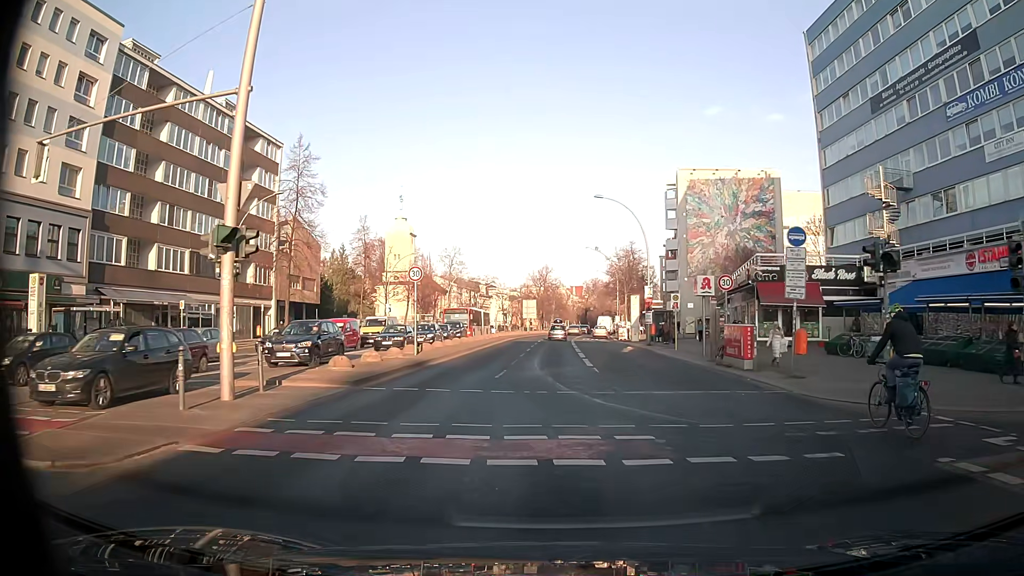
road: primary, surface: asphalt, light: Day
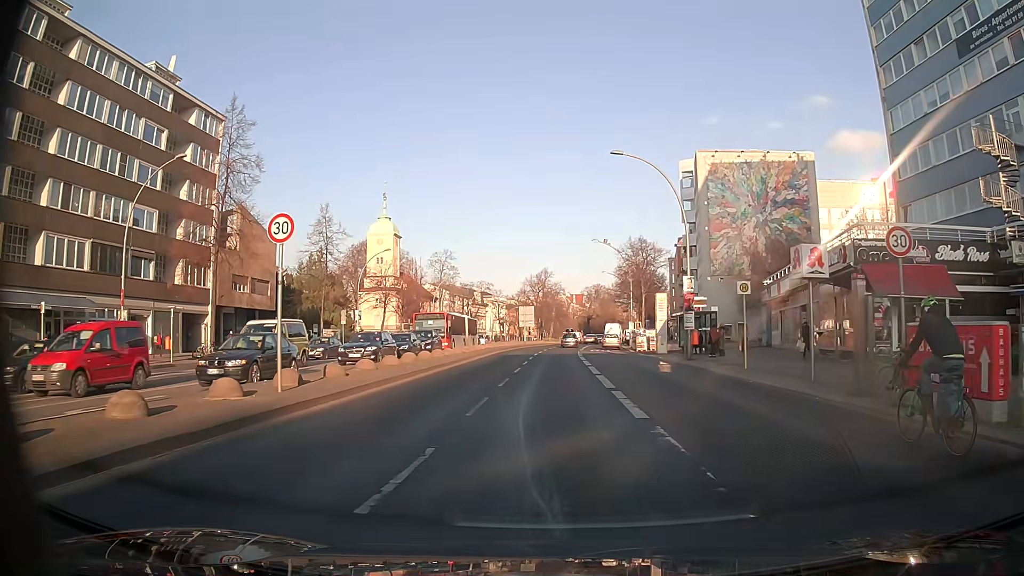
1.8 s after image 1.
(+0.1, +13.5) m; 0°
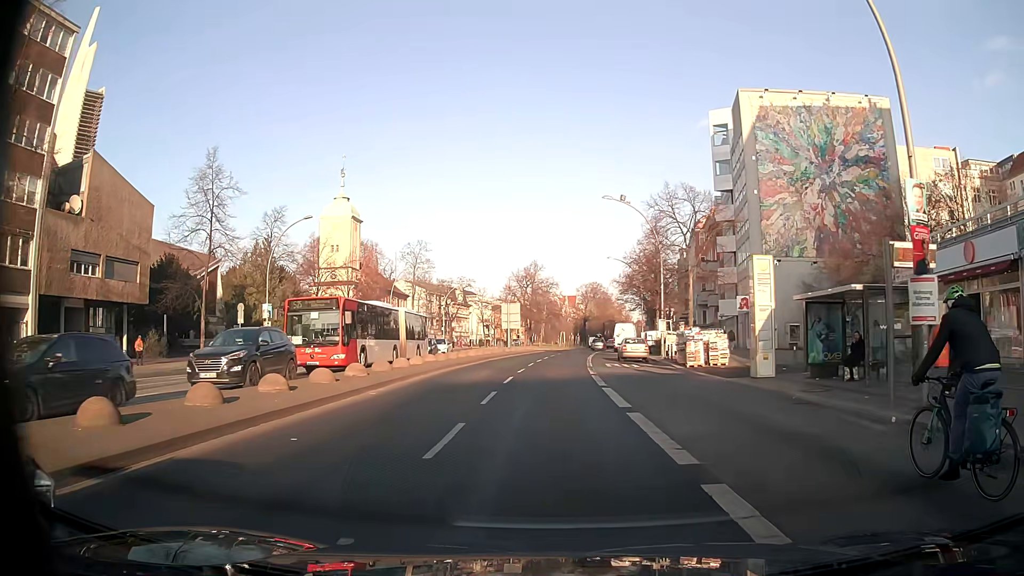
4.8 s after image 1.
(+0.3, +22.0) m; +1°
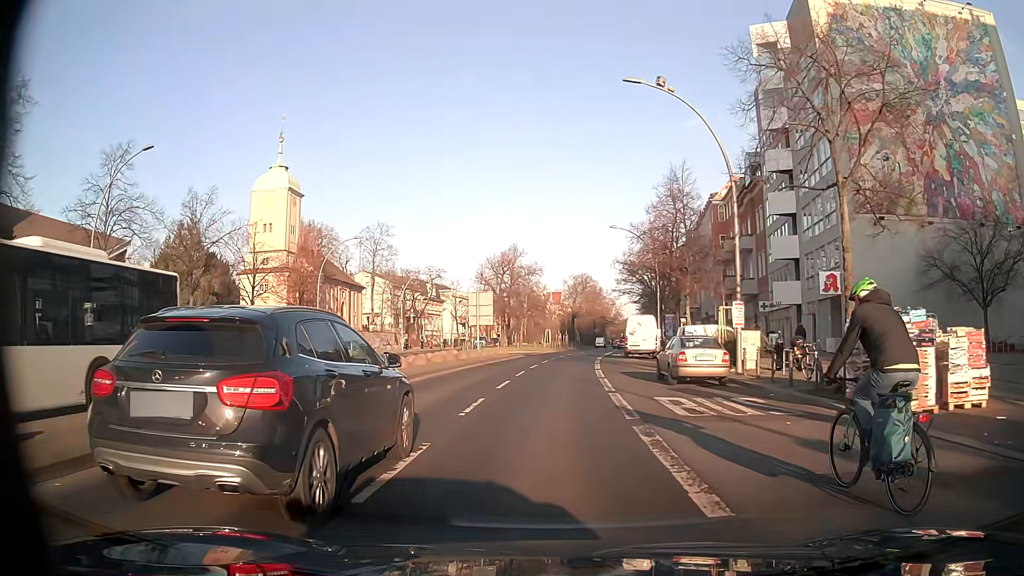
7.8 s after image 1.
(+0.2, +20.2) m; +1°
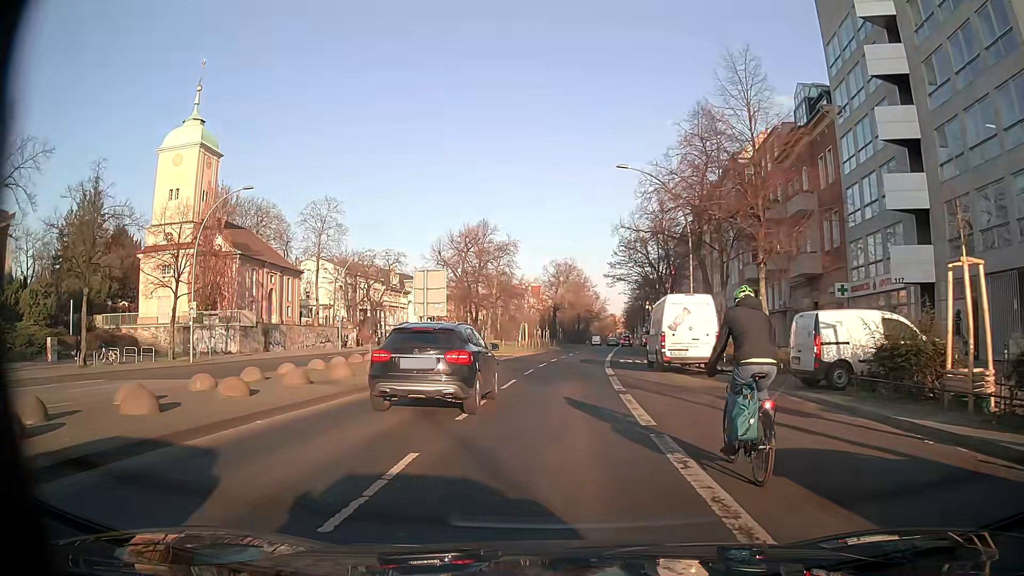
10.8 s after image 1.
(+0.4, +19.0) m; +2°
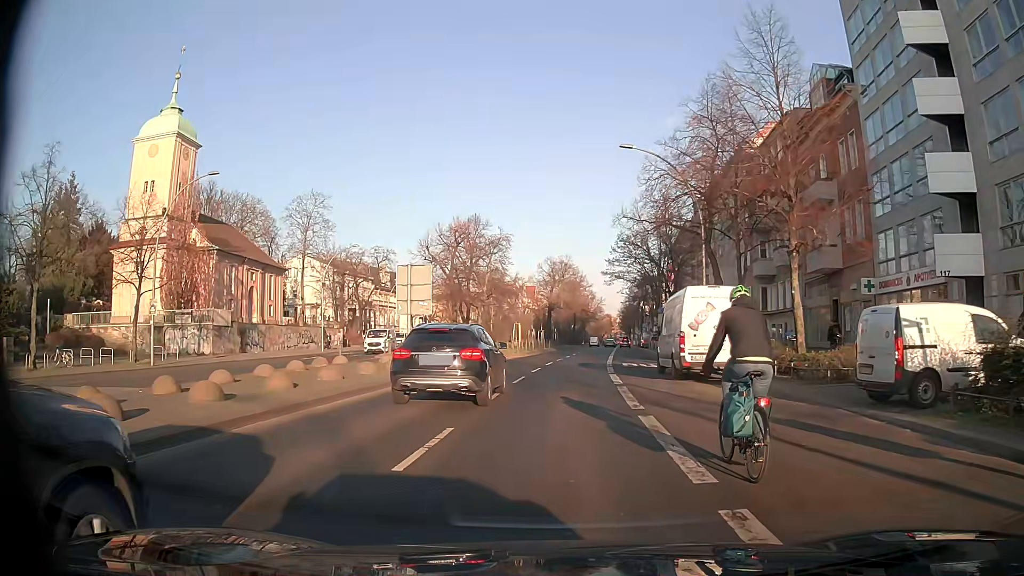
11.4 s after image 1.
(+0.1, +4.0) m; +1°
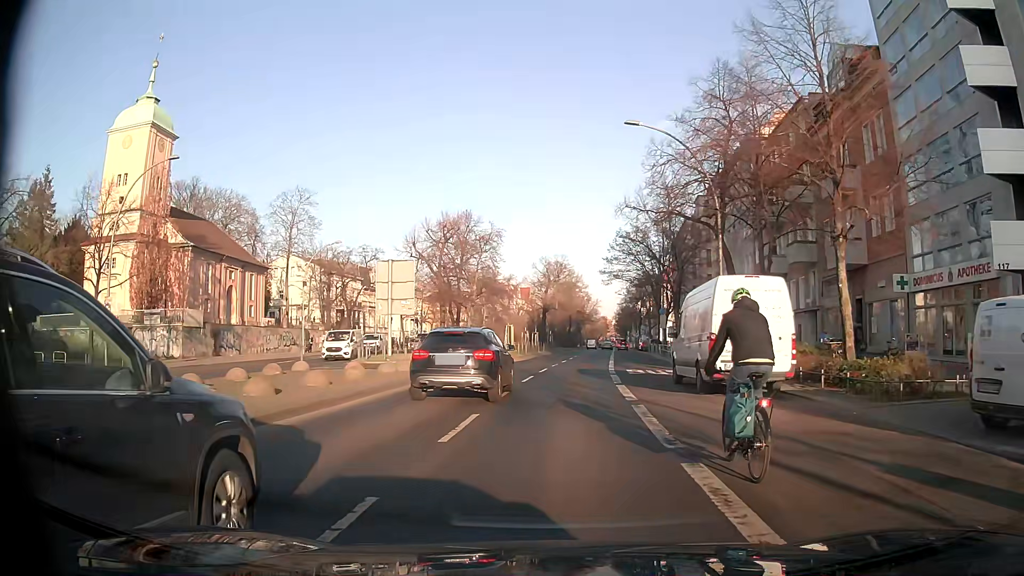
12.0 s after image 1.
(0.0, +4.0) m; 0°
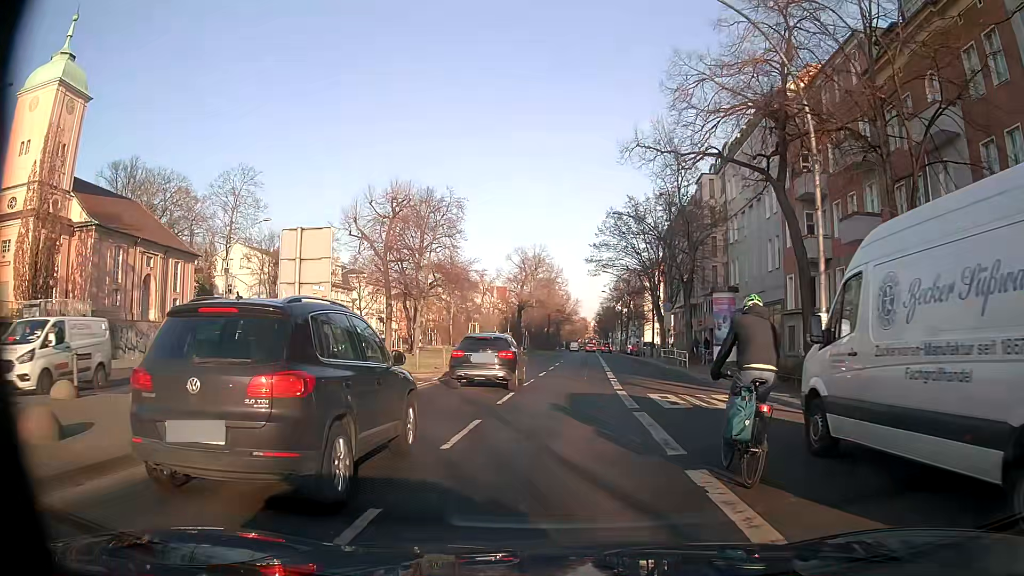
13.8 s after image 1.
(+0.2, +12.2) m; +2°
(0, +10) (0, +20) (+1, +30) (+2, +40) (+2, +50) (+3, +60) (+4, +70) (+4, +80) (+5, +90) (+5, +100) m
